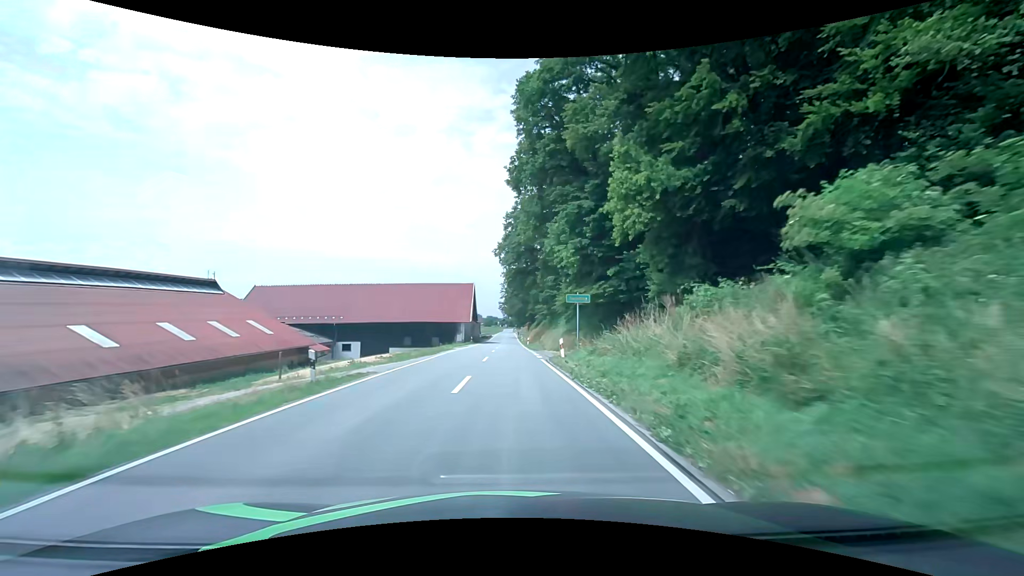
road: secondary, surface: asphalt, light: Day
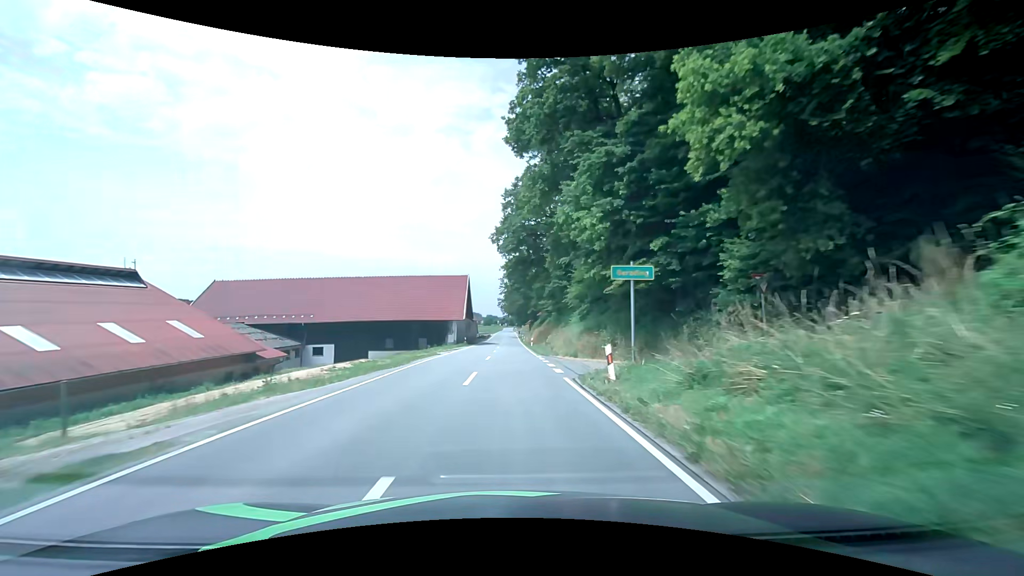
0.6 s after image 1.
(0.0, +10.0) m; 0°
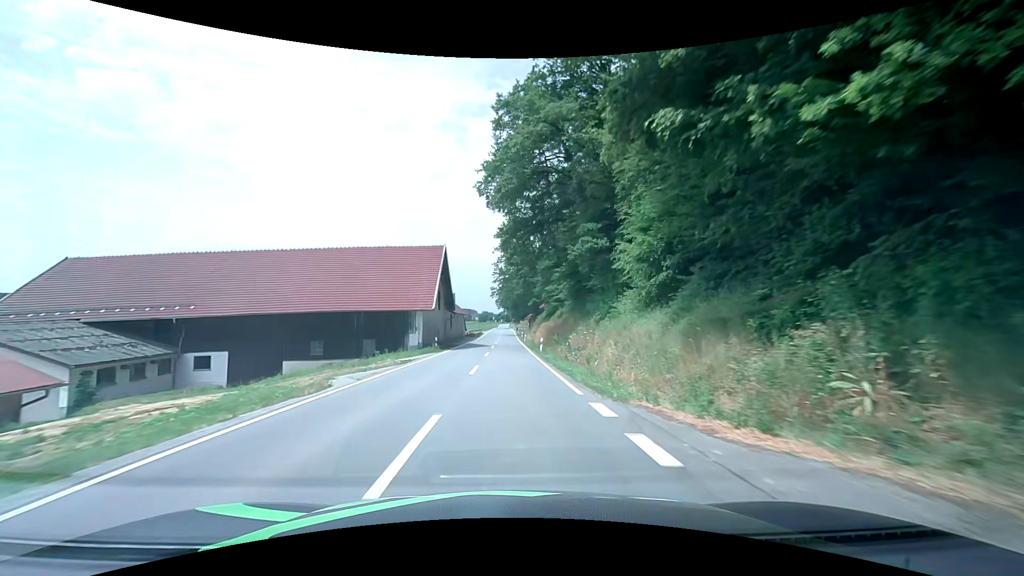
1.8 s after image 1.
(+0.1, +20.5) m; 0°
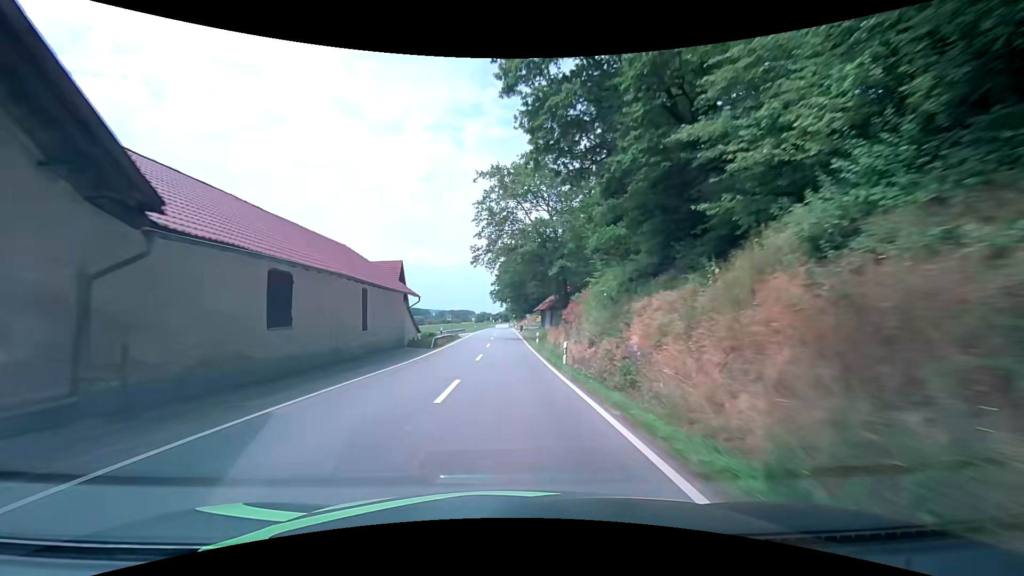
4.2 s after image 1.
(+0.4, +43.1) m; +2°
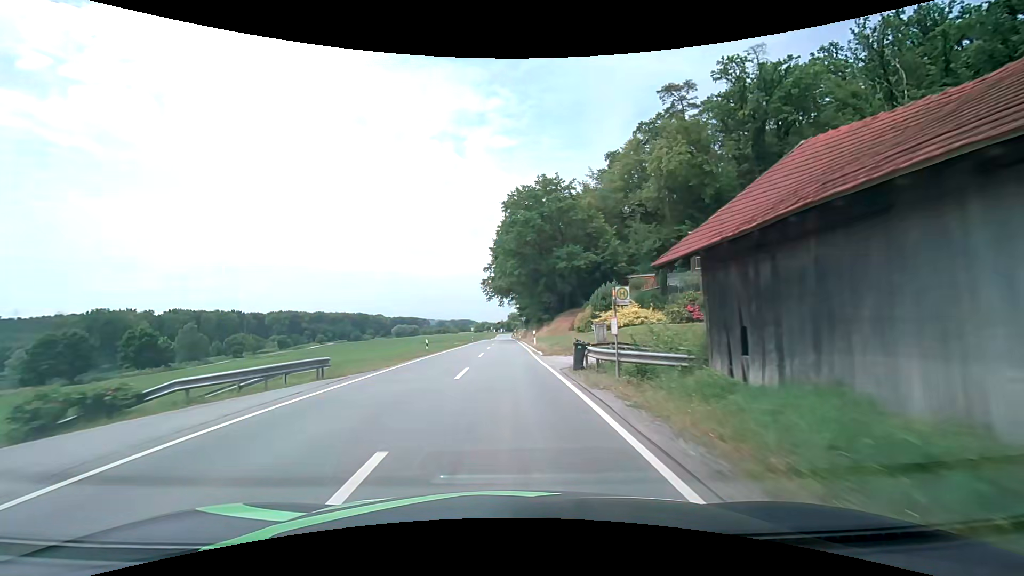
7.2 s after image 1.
(-1.0, +55.5) m; -2°
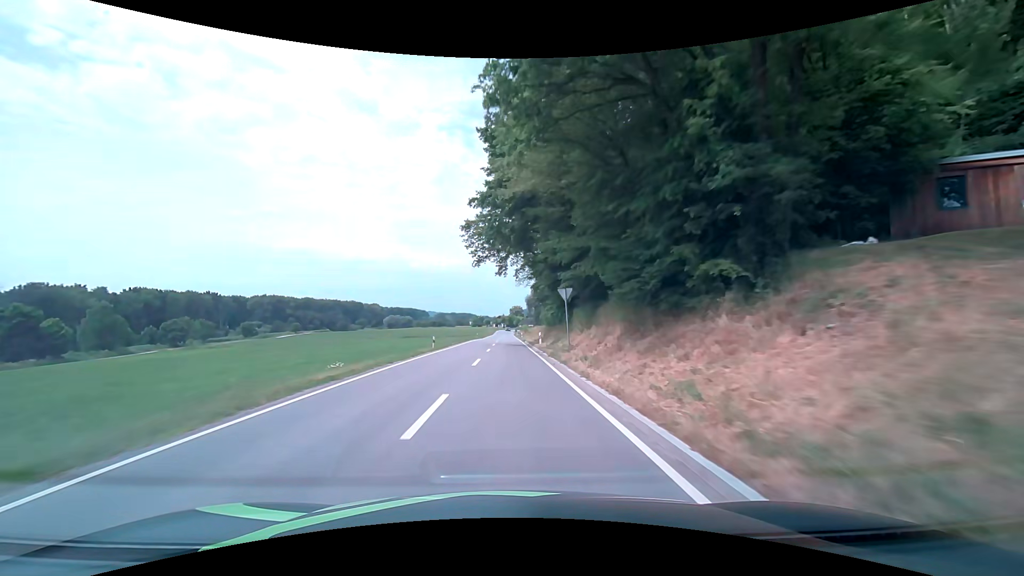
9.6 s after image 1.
(0.0, +43.2) m; 0°
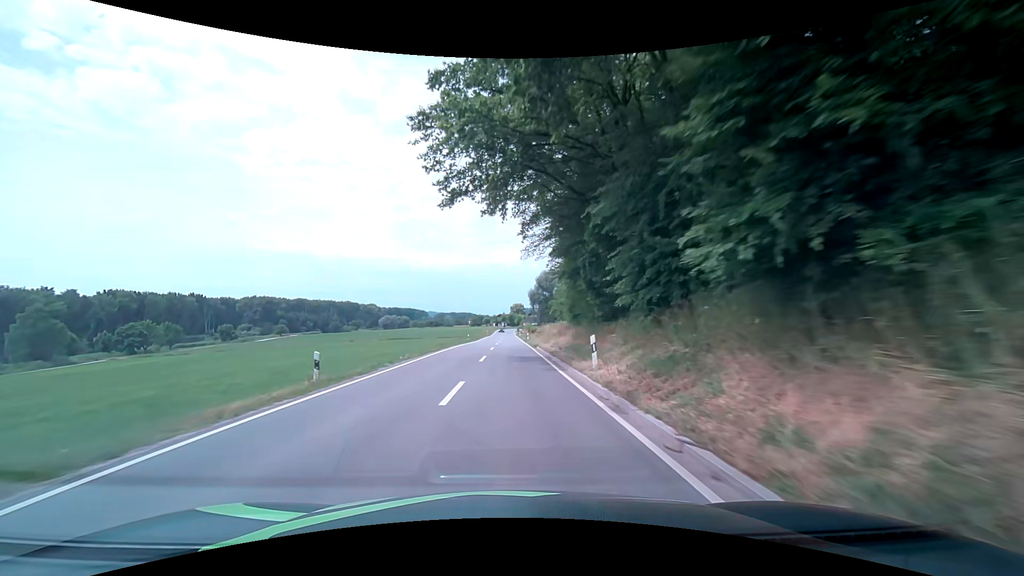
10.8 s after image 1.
(0.0, +21.2) m; 0°
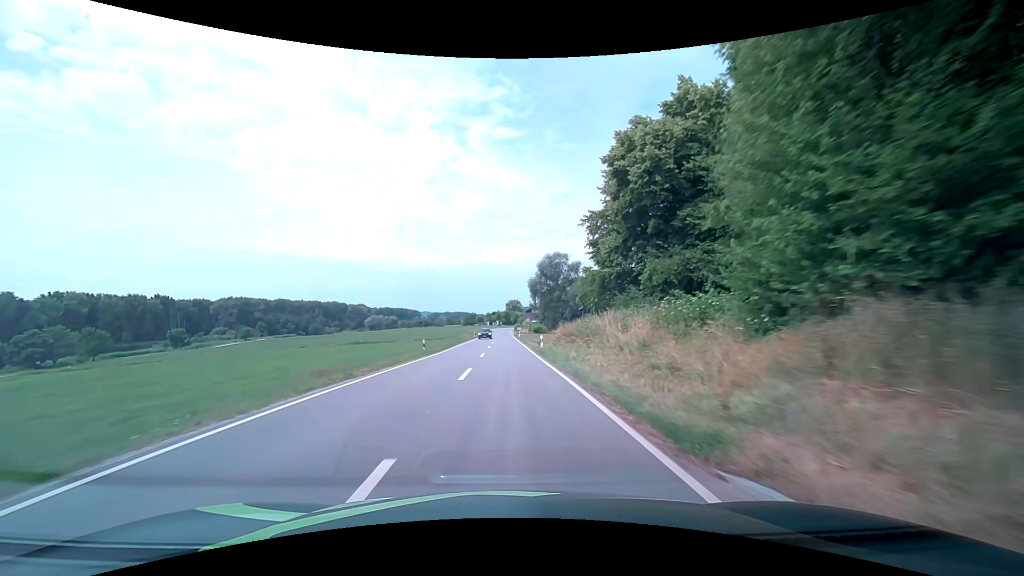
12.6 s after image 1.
(+0.2, +31.6) m; +1°
(0, +10) (0, +20) (0, +30) (0, +40) (0, +50) (0, +60) (0, +70) (0, +80) (0, +90) (-1, +100) m
